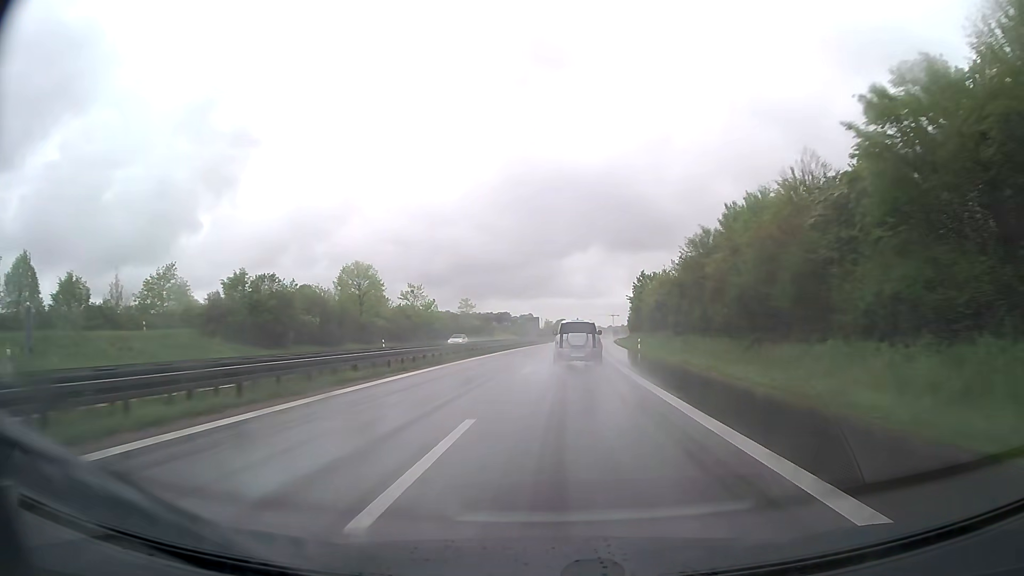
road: trunk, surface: asphalt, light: Day
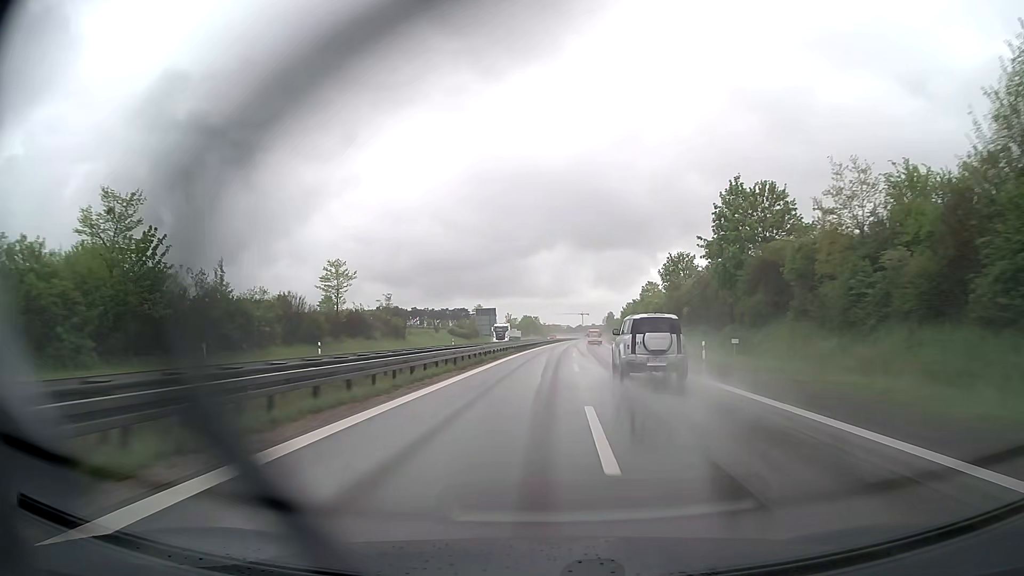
(+1.3, +70.7) m; +3°
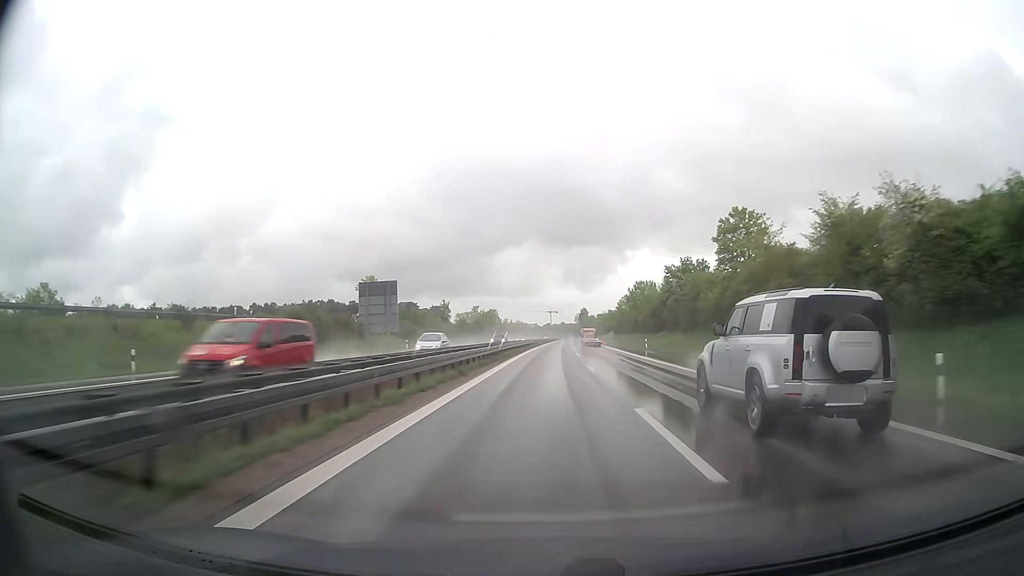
(+1.9, +73.2) m; +3°
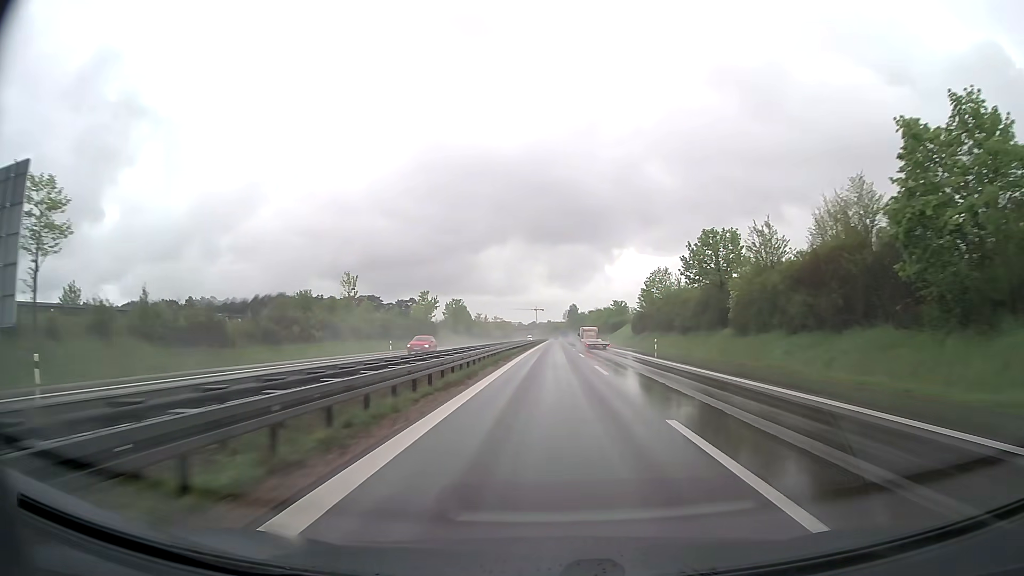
(+0.7, +56.2) m; +1°
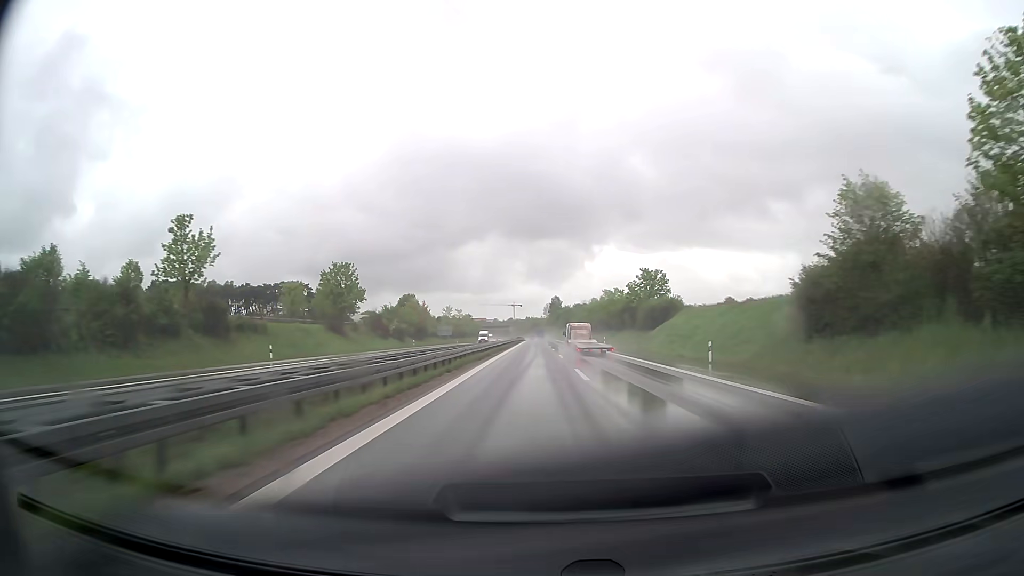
(+1.3, +75.9) m; +2°
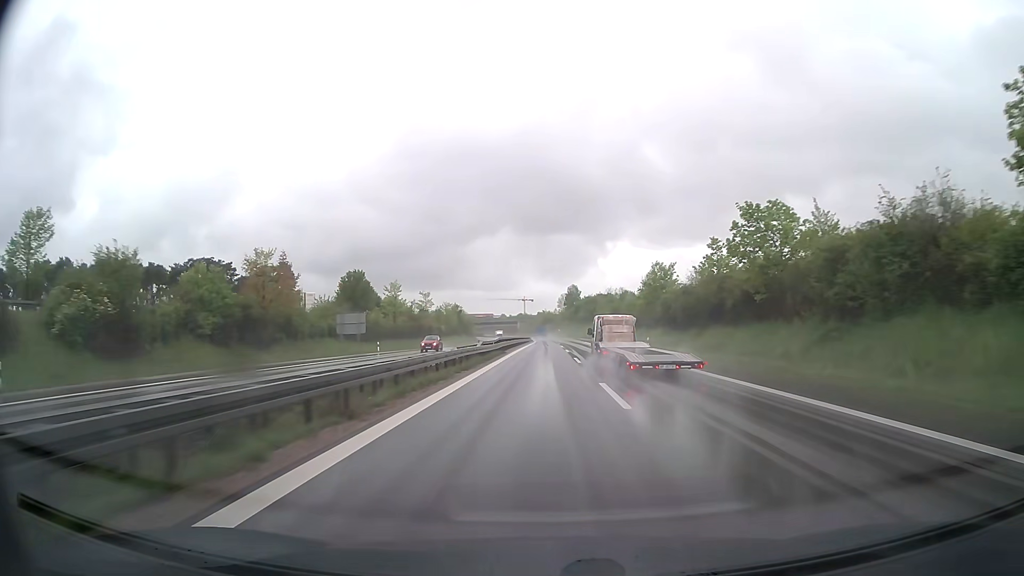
(-0.9, +76.2) m; -1°
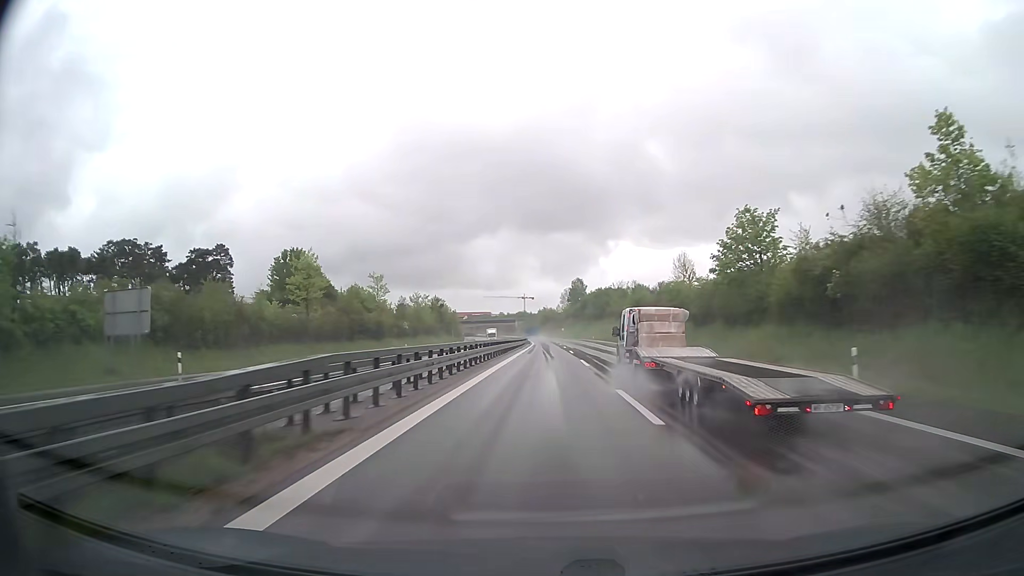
(0.0, +38.0) m; 0°
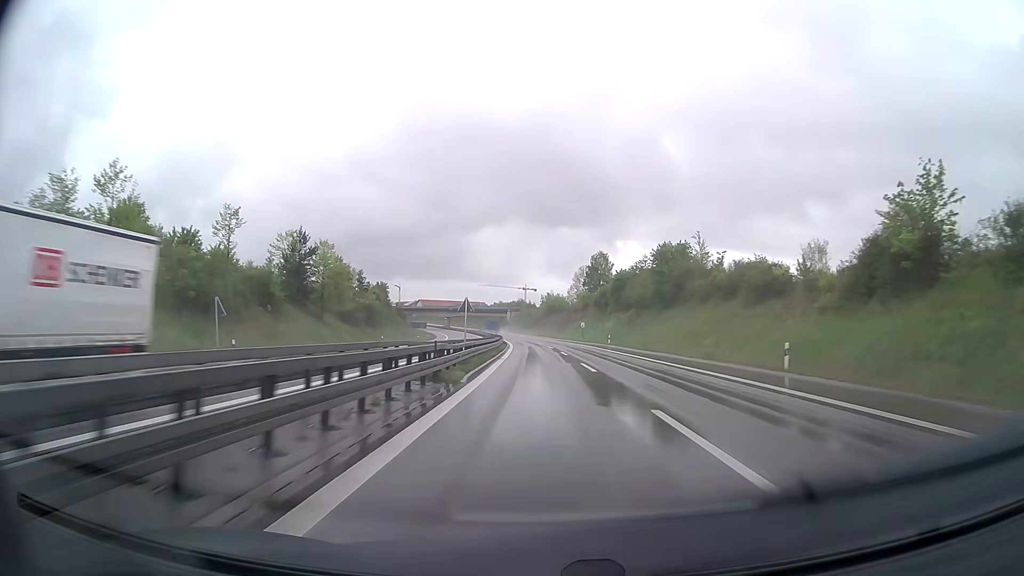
(-0.1, +94.4) m; 0°
(0, +10) (0, +20) (0, +30) (0, +40) (0, +50) (-1, +60) (-1, +70) (-2, +80) (-2, +90) (-3, +100) m
